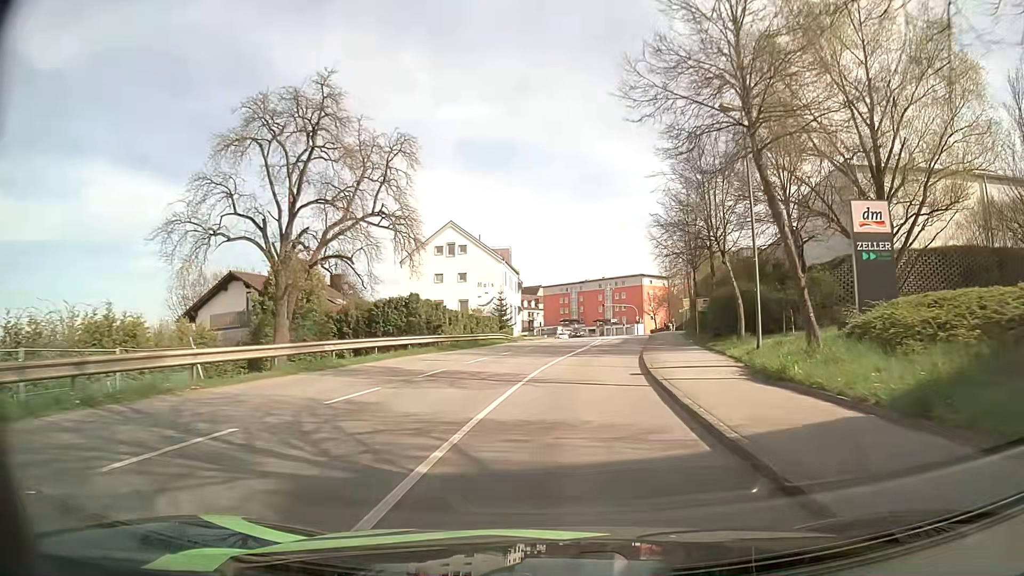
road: tertiary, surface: asphalt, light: Day
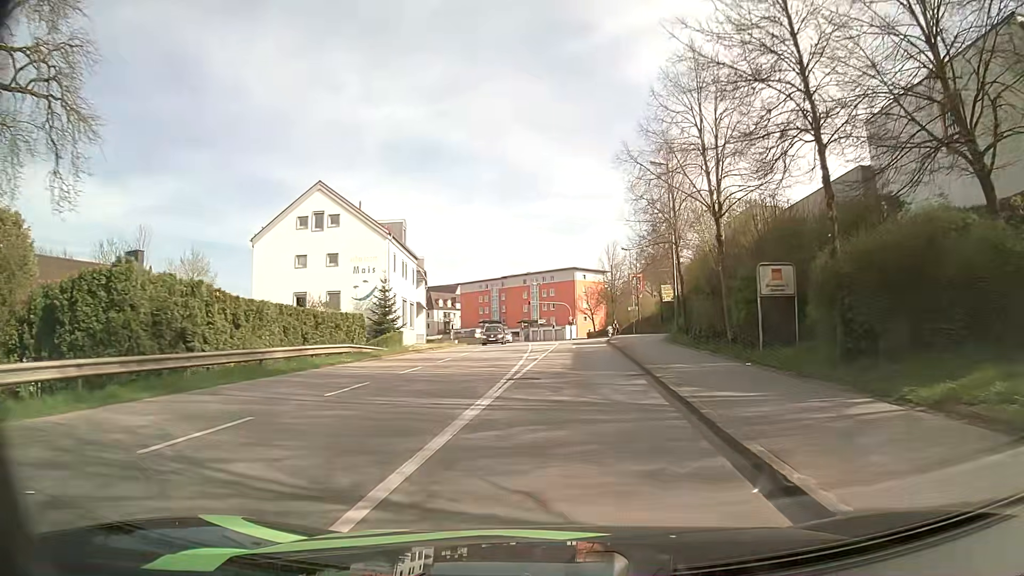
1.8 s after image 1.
(+1.3, +22.4) m; +6°
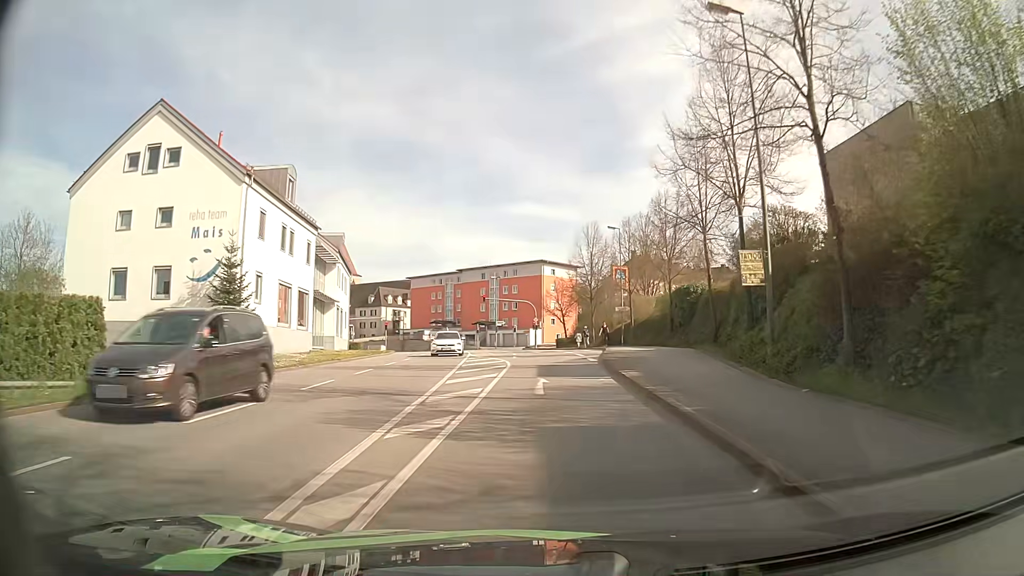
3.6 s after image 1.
(+0.7, +21.1) m; +3°
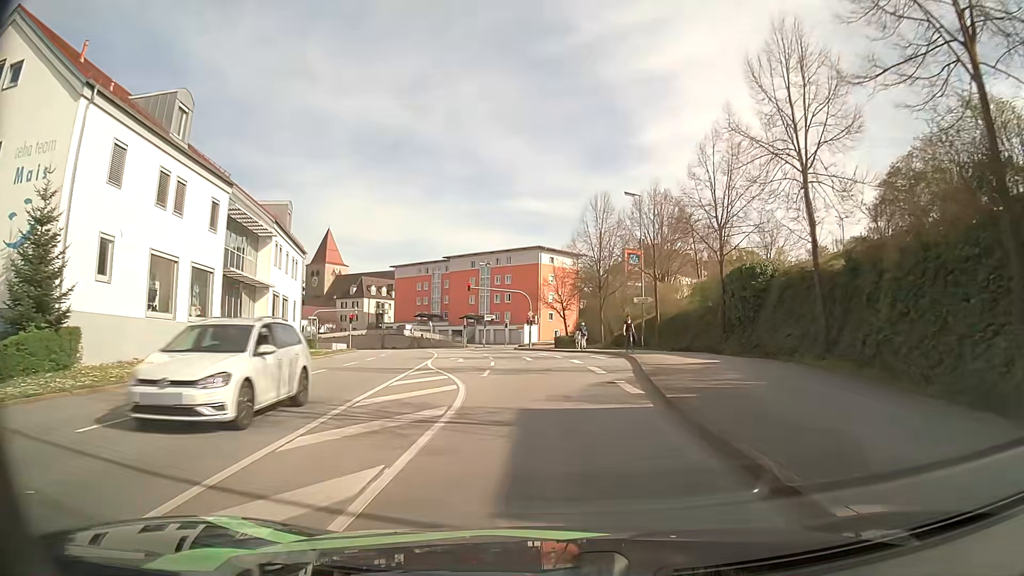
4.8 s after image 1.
(+0.1, +13.5) m; 0°
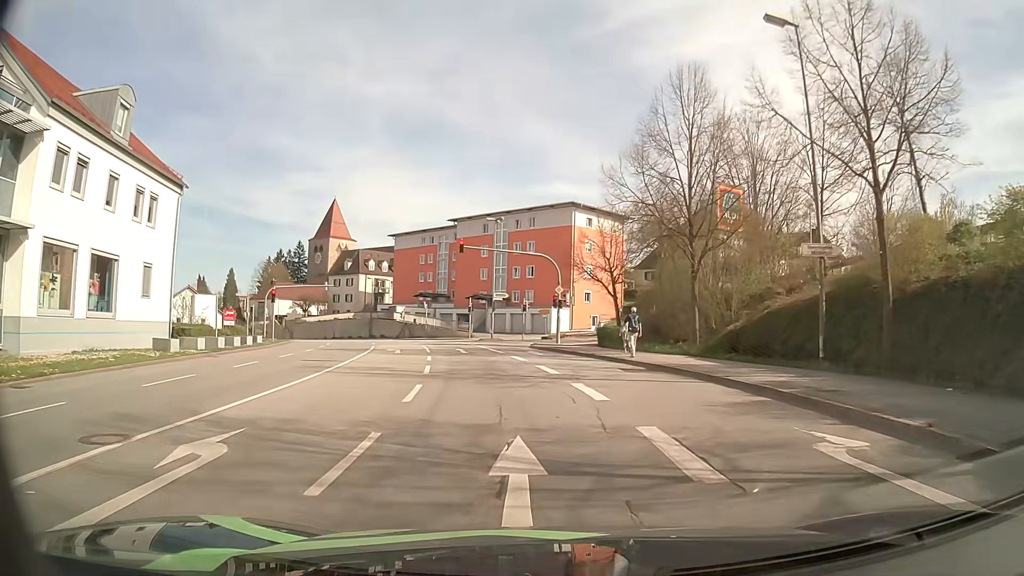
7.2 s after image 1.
(-0.4, +25.1) m; -2°
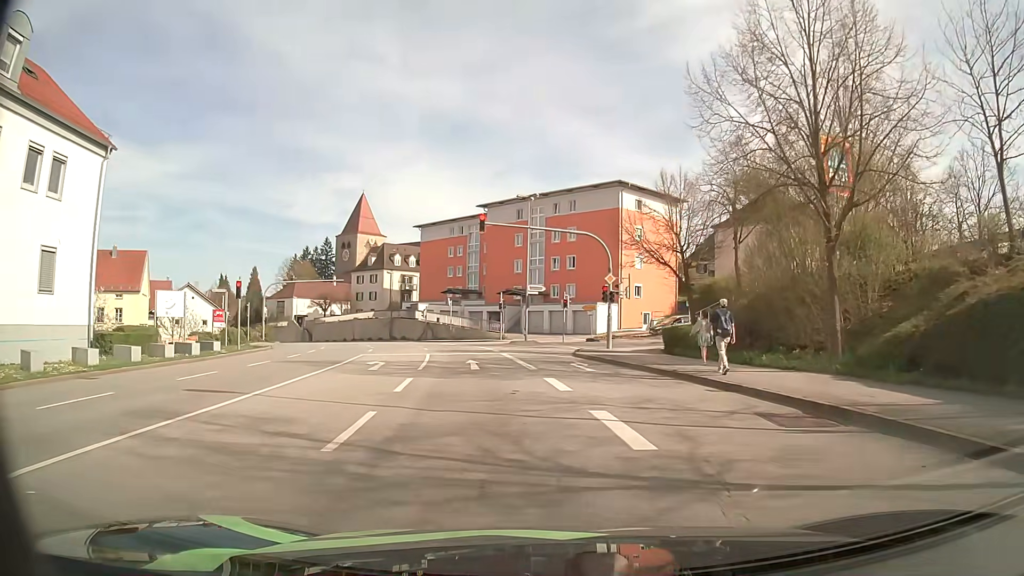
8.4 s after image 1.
(-0.3, +9.9) m; -4°
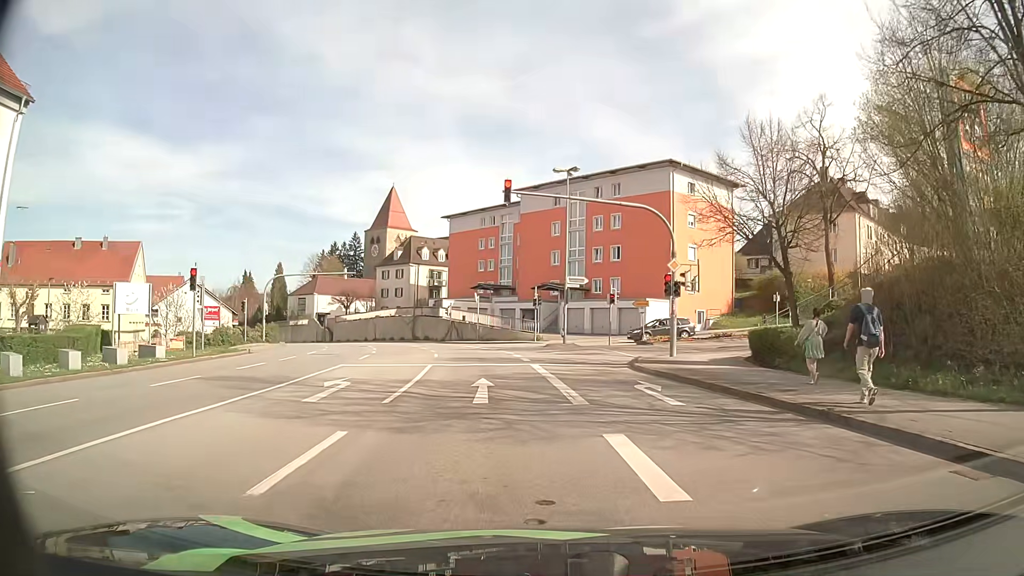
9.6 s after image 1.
(-0.2, +7.7) m; -4°
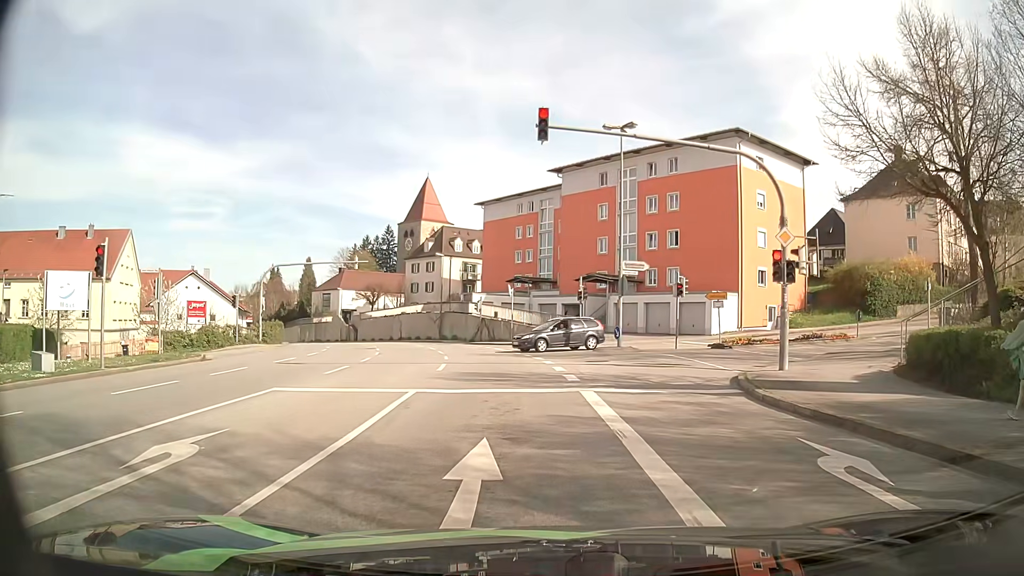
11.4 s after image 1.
(-0.1, +8.1) m; -4°
